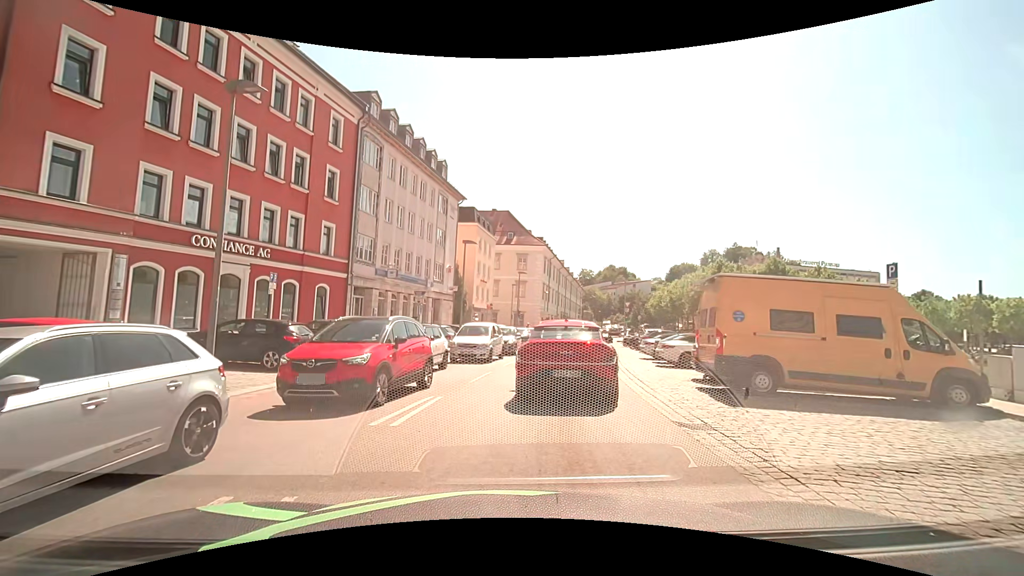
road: tertiary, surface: asphalt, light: Day
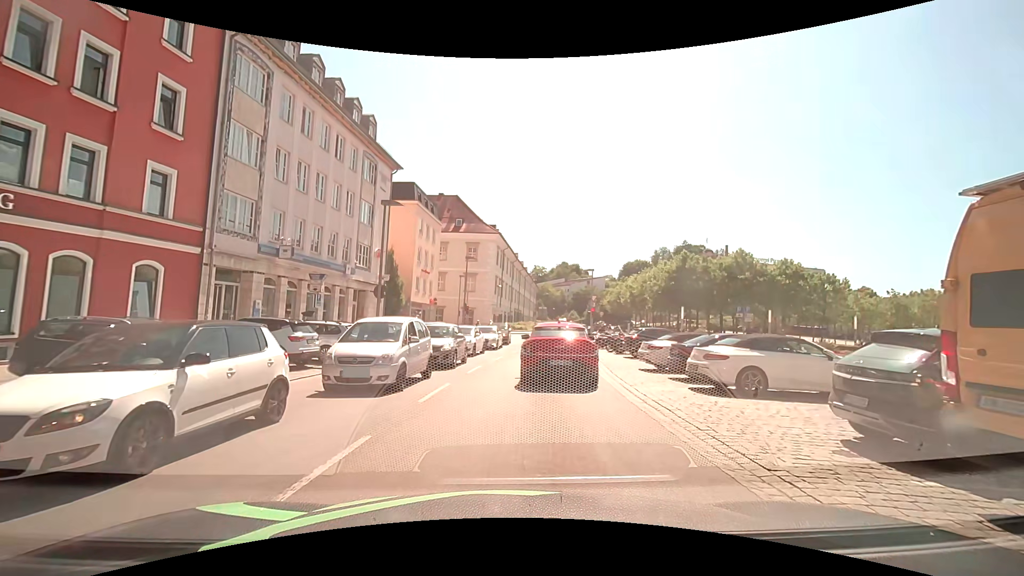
(+0.4, +9.2) m; +6°
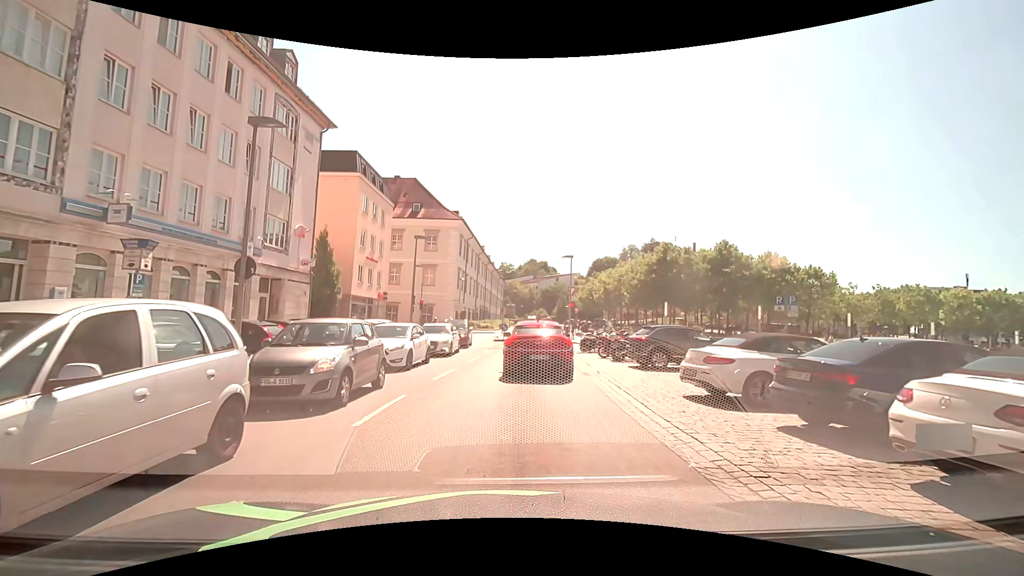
(+0.2, +8.2) m; +3°
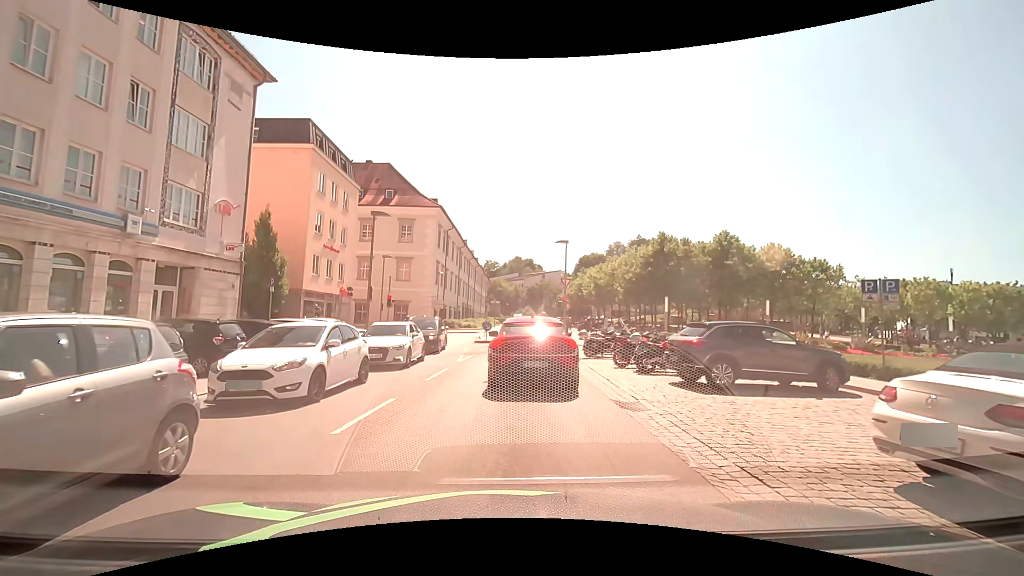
(+0.1, +6.3) m; +1°
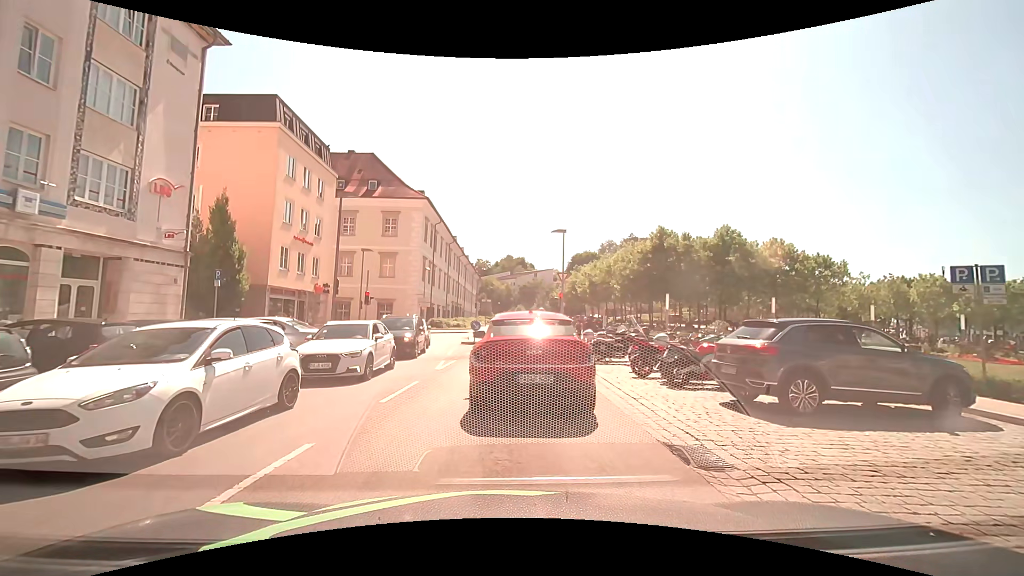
(0.0, +3.4) m; +1°
